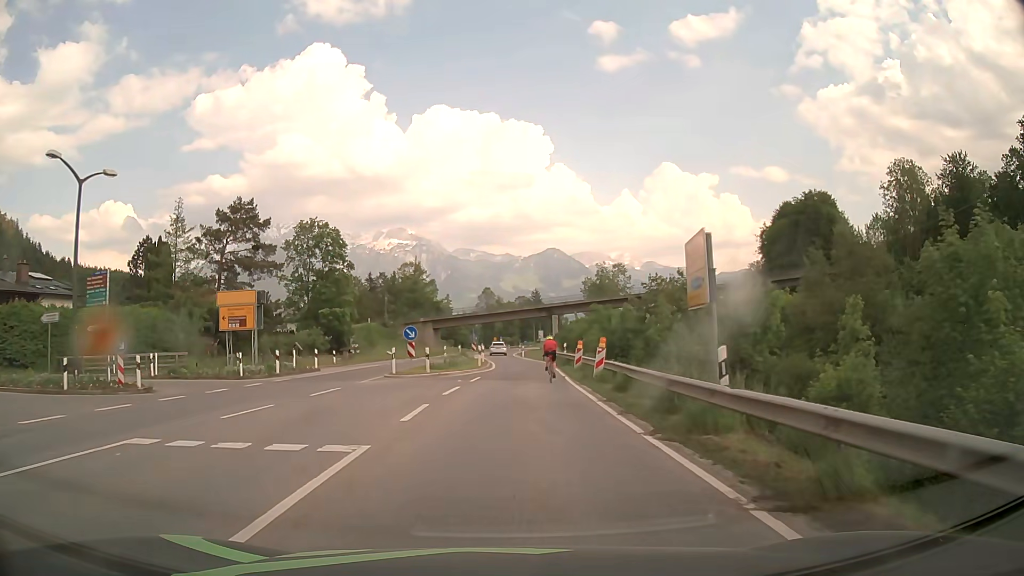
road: primary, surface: asphalt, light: Day
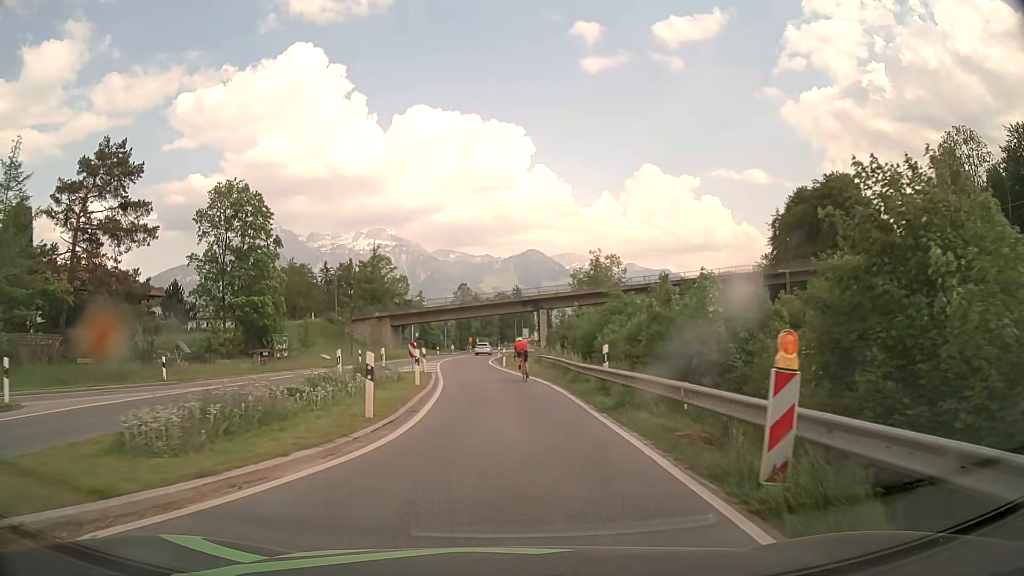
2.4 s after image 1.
(+0.5, +24.3) m; +1°
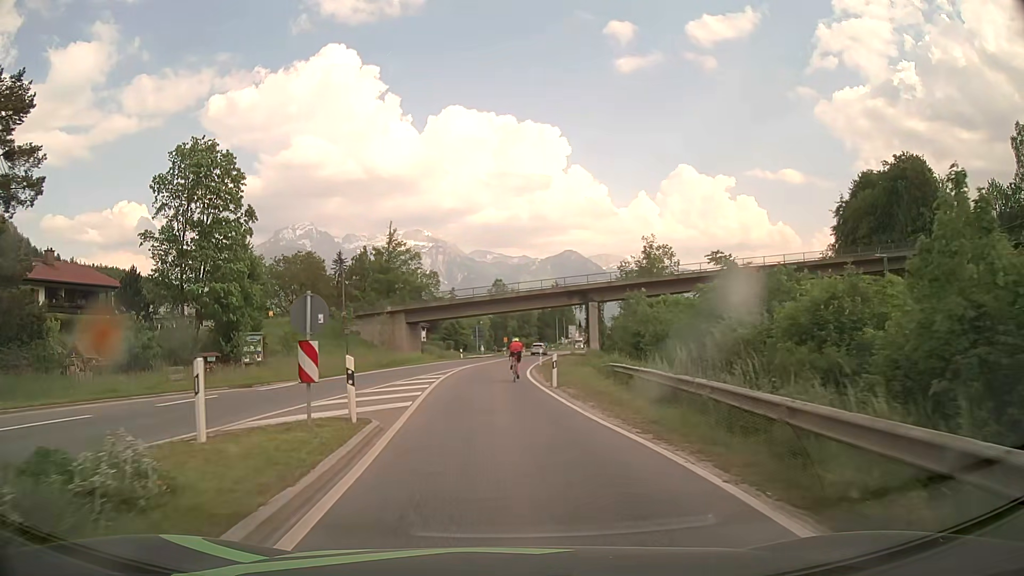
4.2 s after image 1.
(-0.2, +18.3) m; -3°
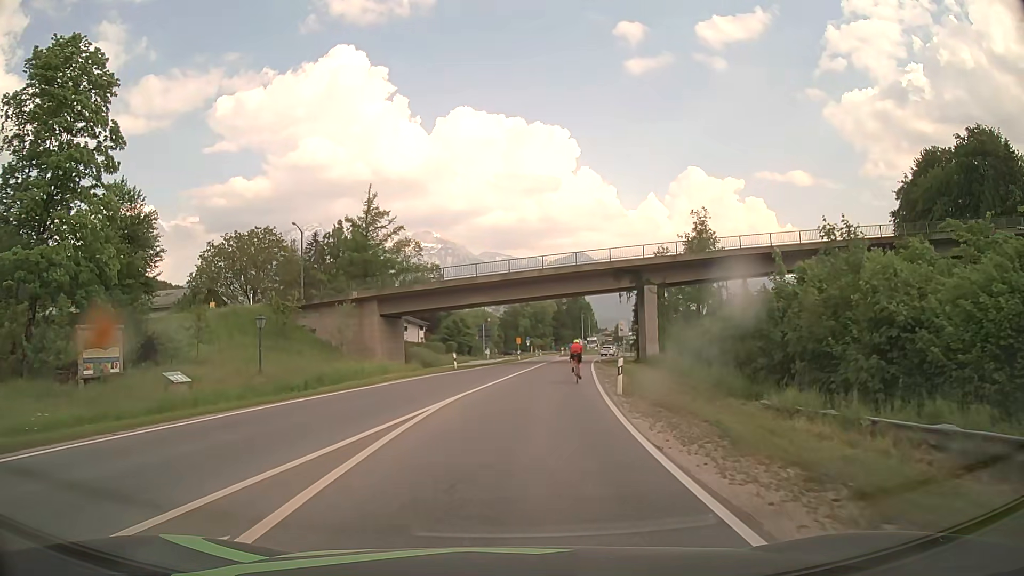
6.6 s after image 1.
(-0.7, +24.7) m; -1°
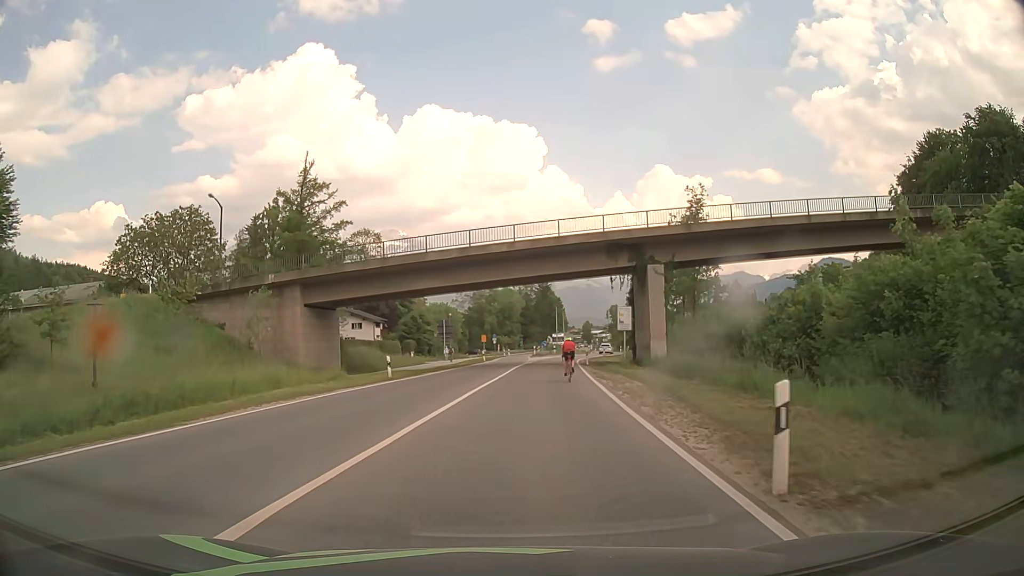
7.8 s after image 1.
(+0.3, +13.0) m; +3°
(0, +10) (+1, +20) (+1, +30) (+2, +40) (+4, +50) (+5, +60) (+7, +70) (+10, +79) (+13, +89) (+15, +98) m
